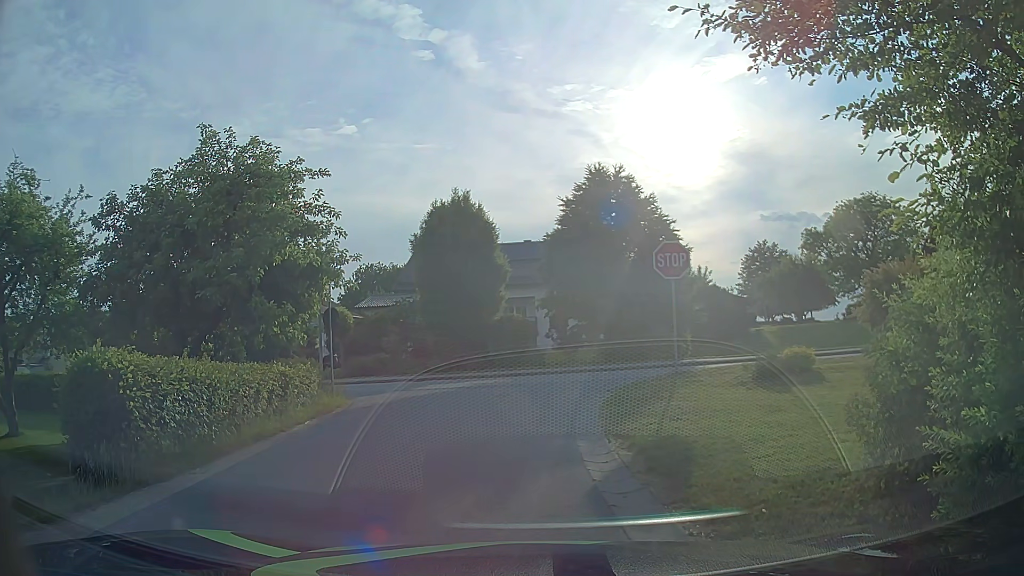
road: residential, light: Day
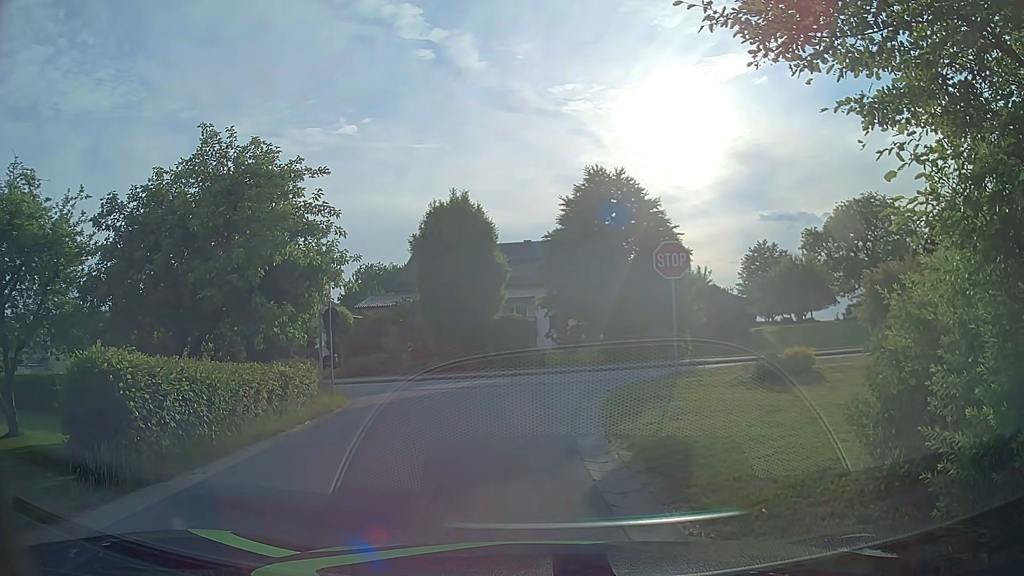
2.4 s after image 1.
(0.0, 0.0) m; 0°
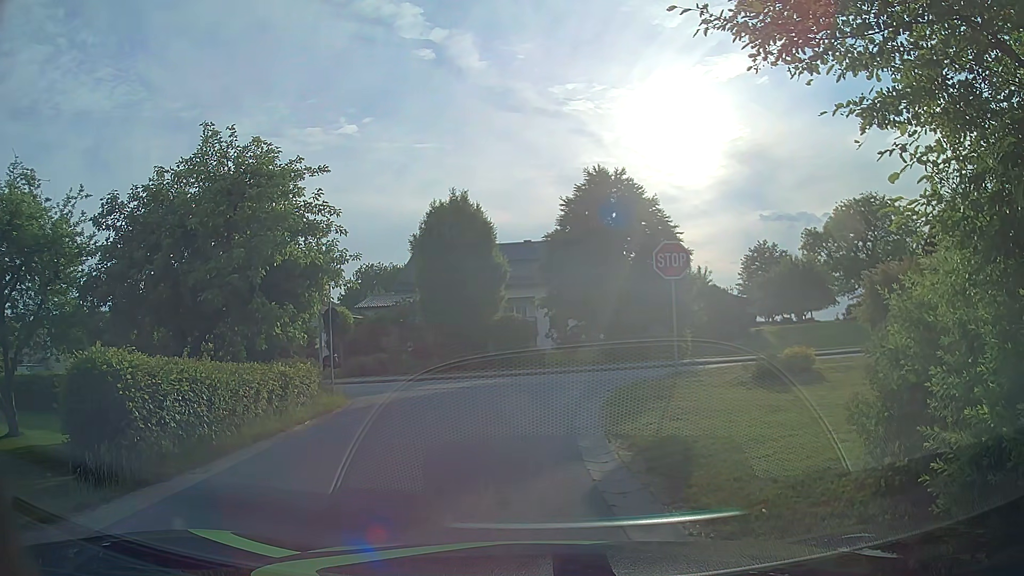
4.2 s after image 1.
(0.0, 0.0) m; 0°
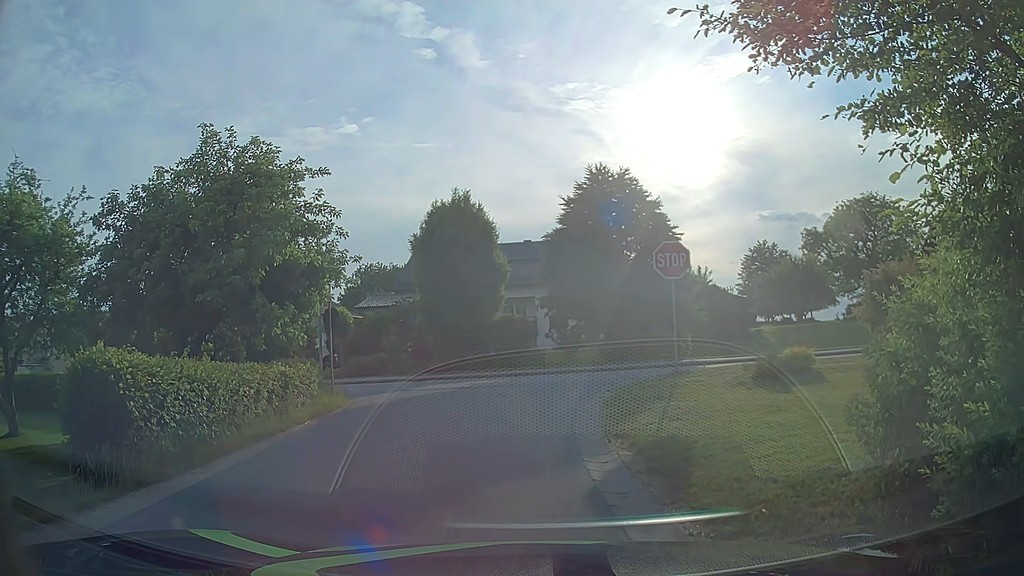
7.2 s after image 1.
(0.0, 0.0) m; 0°
